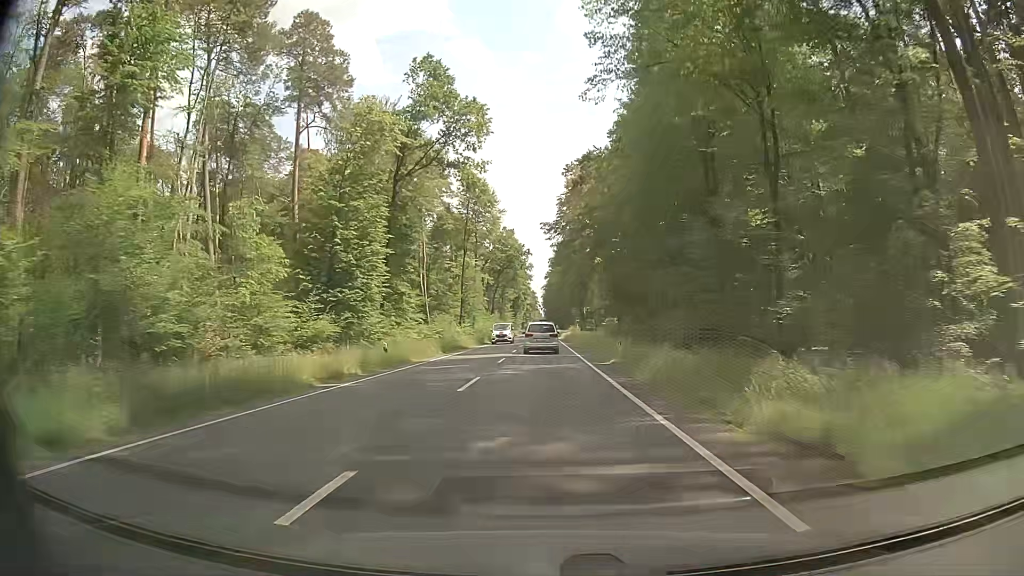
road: primary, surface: asphalt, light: Day
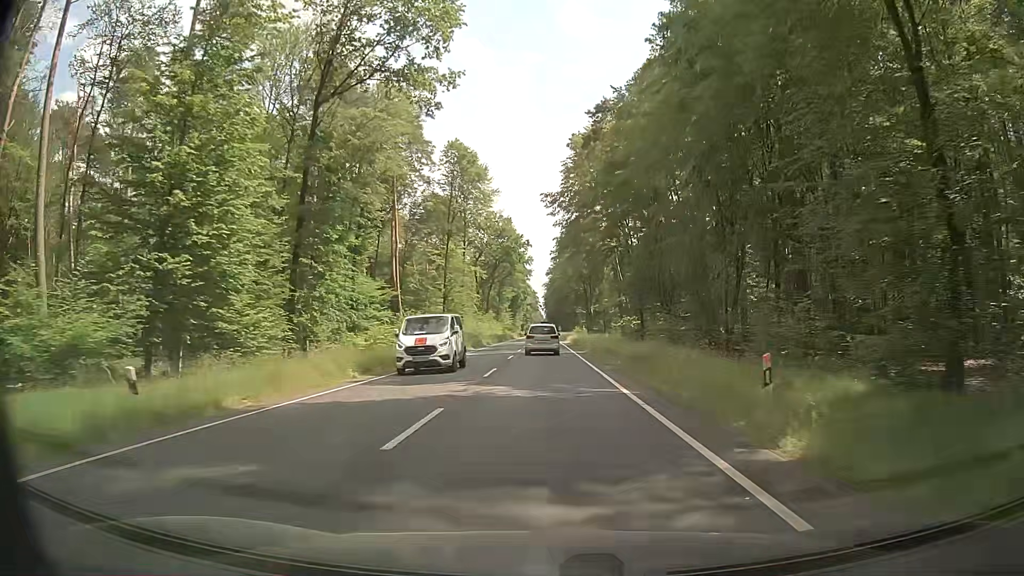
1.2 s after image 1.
(0.0, +19.4) m; -1°
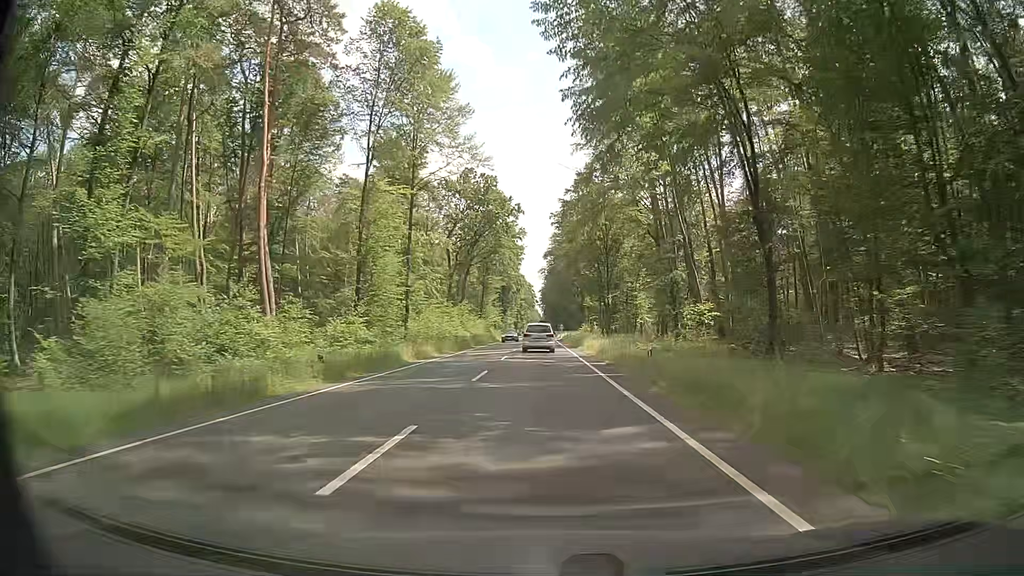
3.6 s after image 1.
(+0.8, +39.0) m; +1°
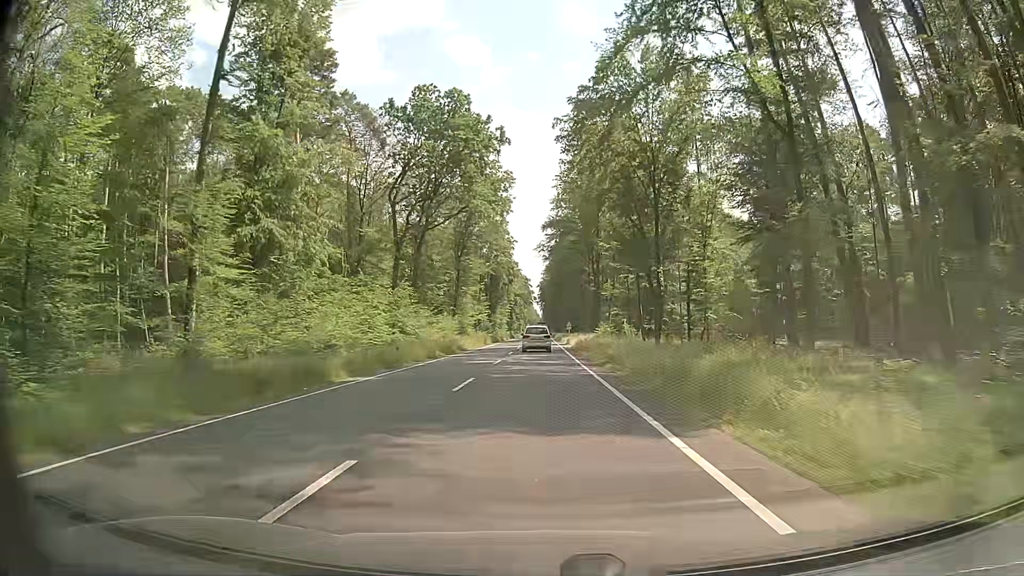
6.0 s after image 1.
(+0.2, +39.3) m; 0°
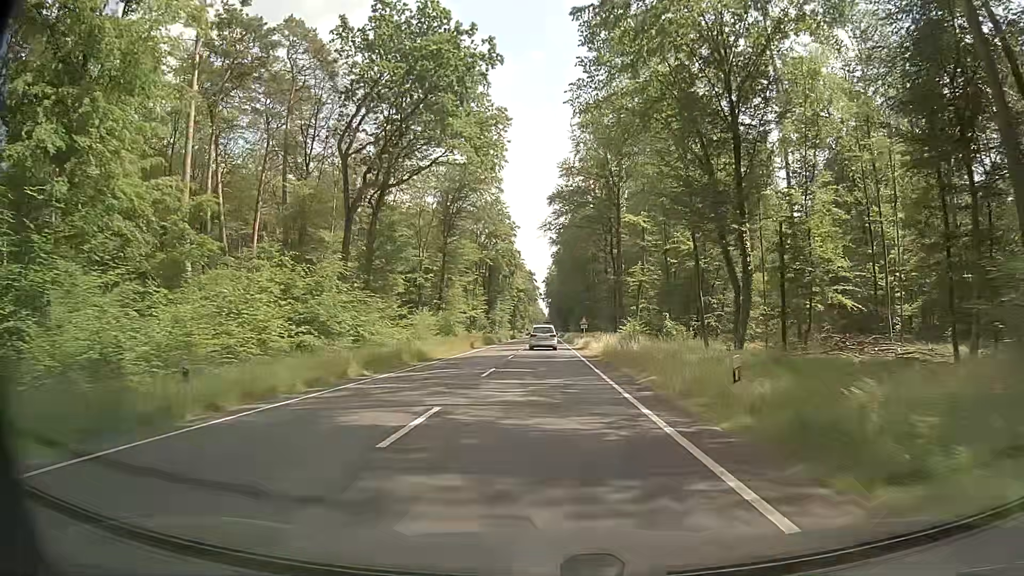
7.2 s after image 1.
(0.0, +19.7) m; 0°
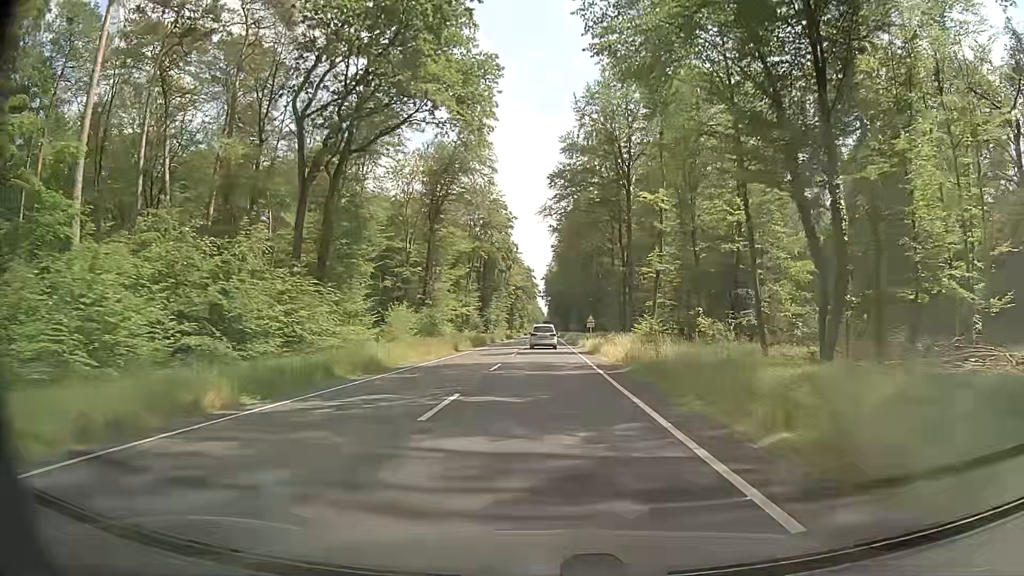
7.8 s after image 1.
(0.0, +9.9) m; -1°
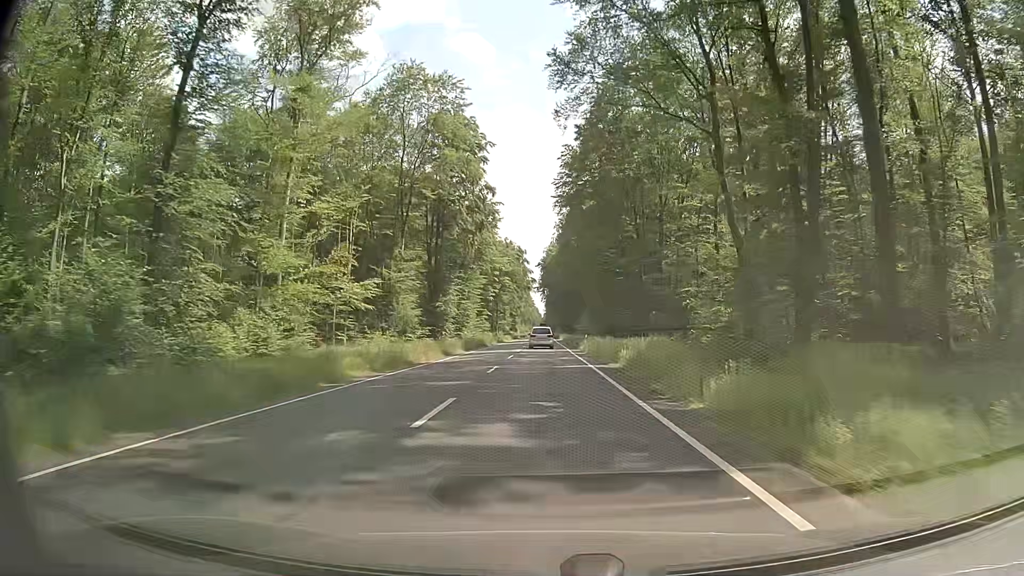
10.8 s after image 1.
(+0.8, +49.8) m; +1°
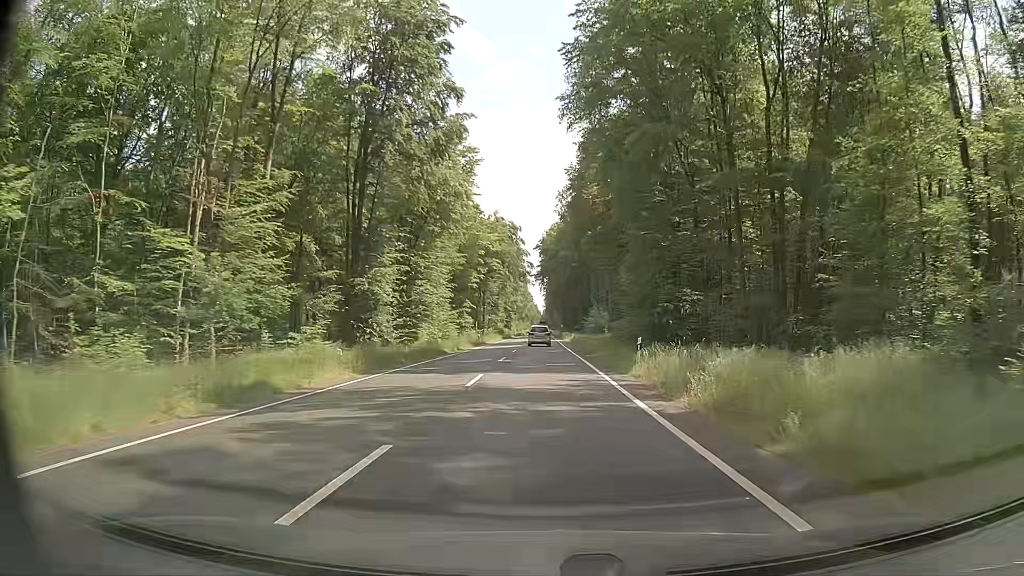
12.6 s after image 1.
(0.0, +30.1) m; 0°
(0, +10) (0, +20) (0, +30) (0, +40) (0, +50) (0, +60) (0, +70) (0, +80) (0, +90) (0, +100) m
